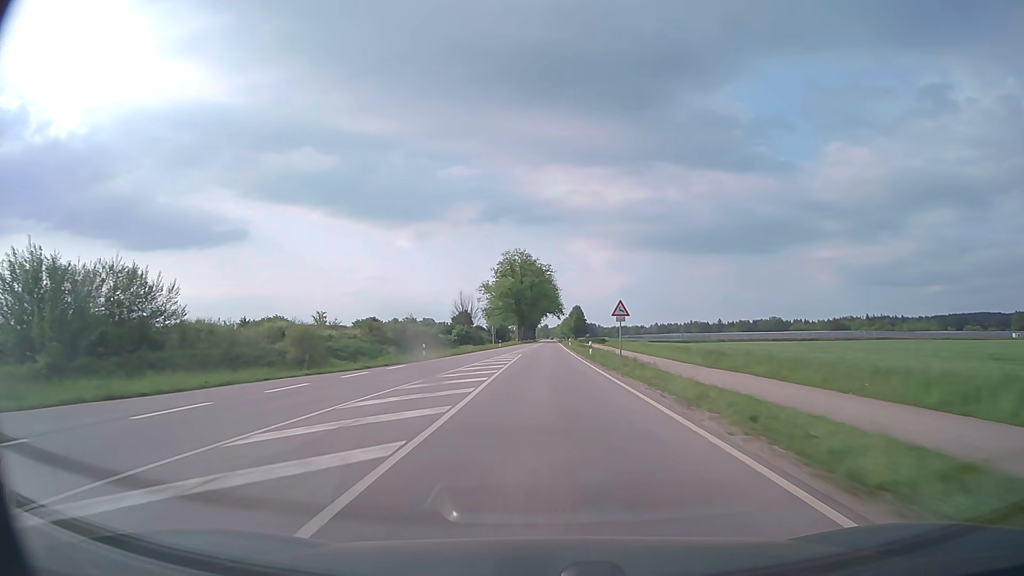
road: secondary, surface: asphalt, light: Day
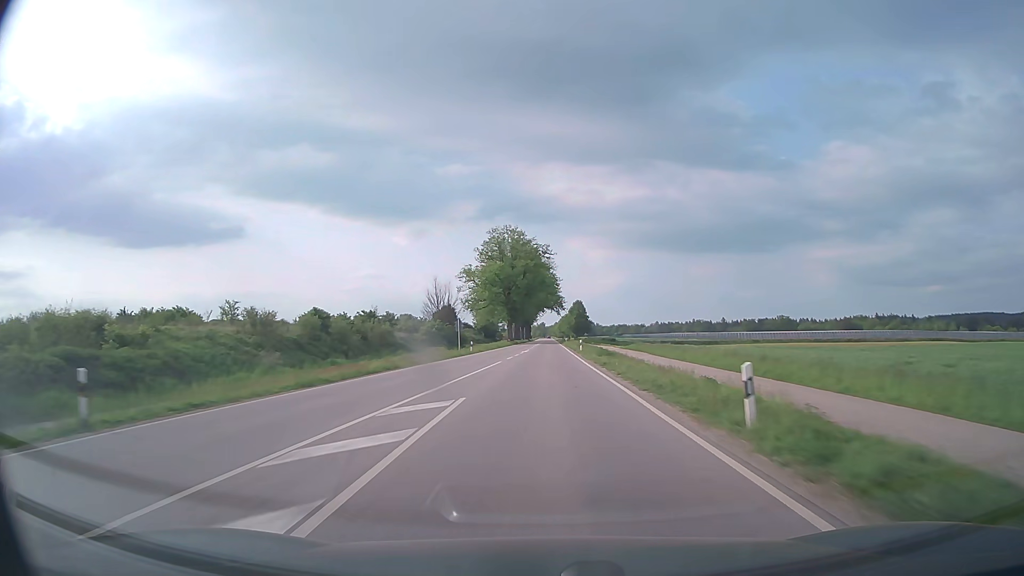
(0.0, +32.6) m; 0°
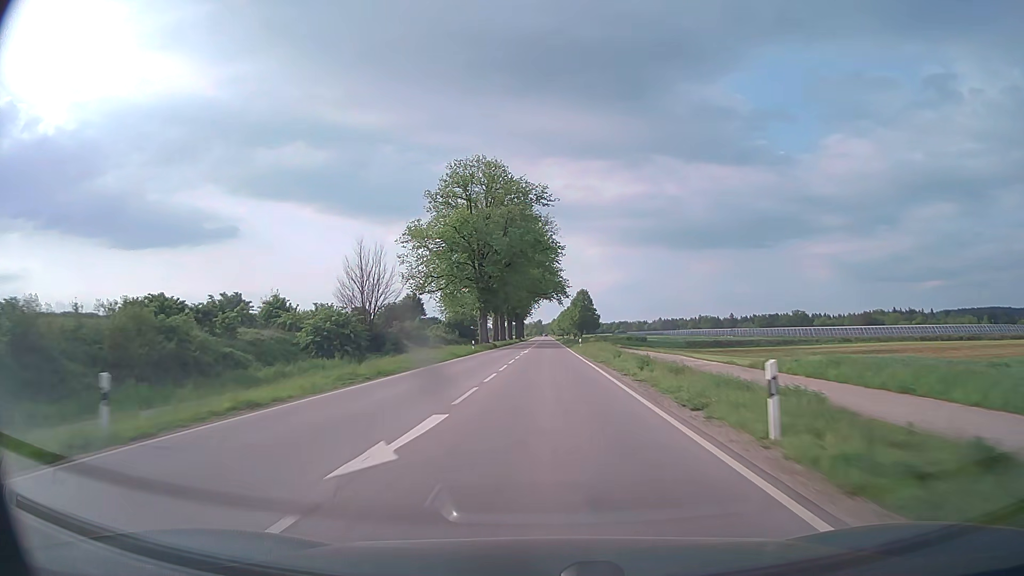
(+0.2, +49.0) m; 0°
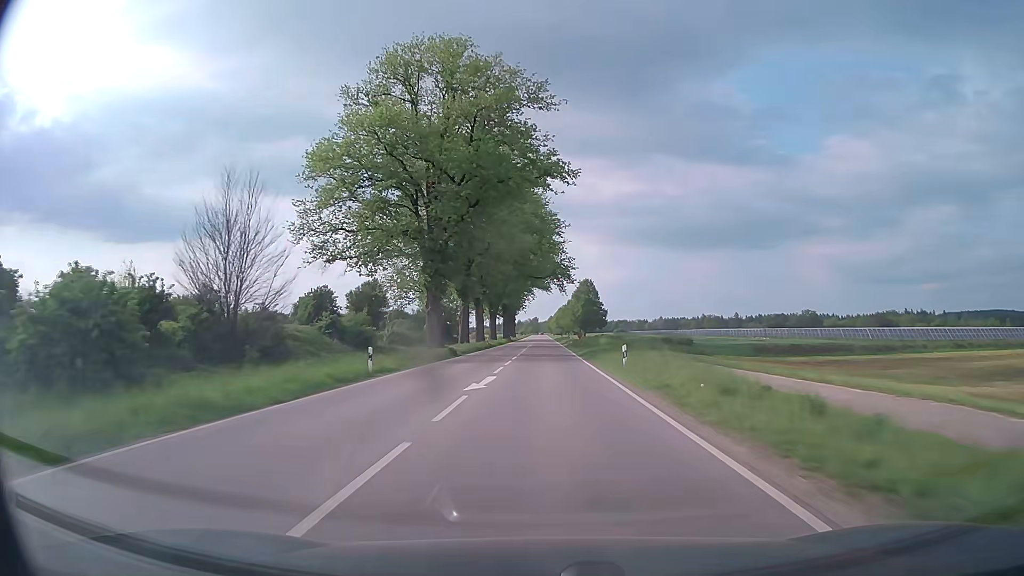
(+0.1, +32.7) m; 0°
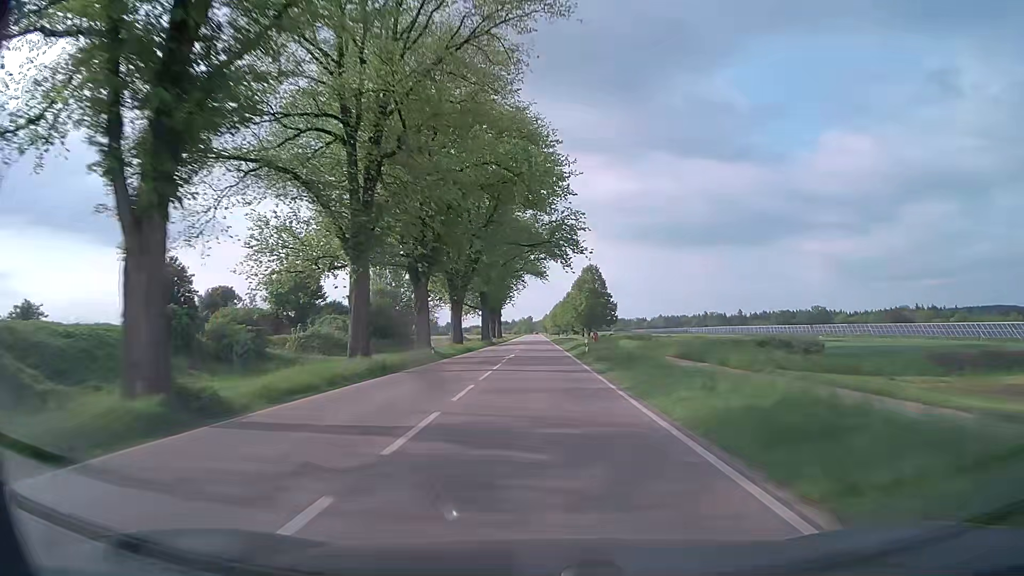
(+0.1, +32.7) m; 0°
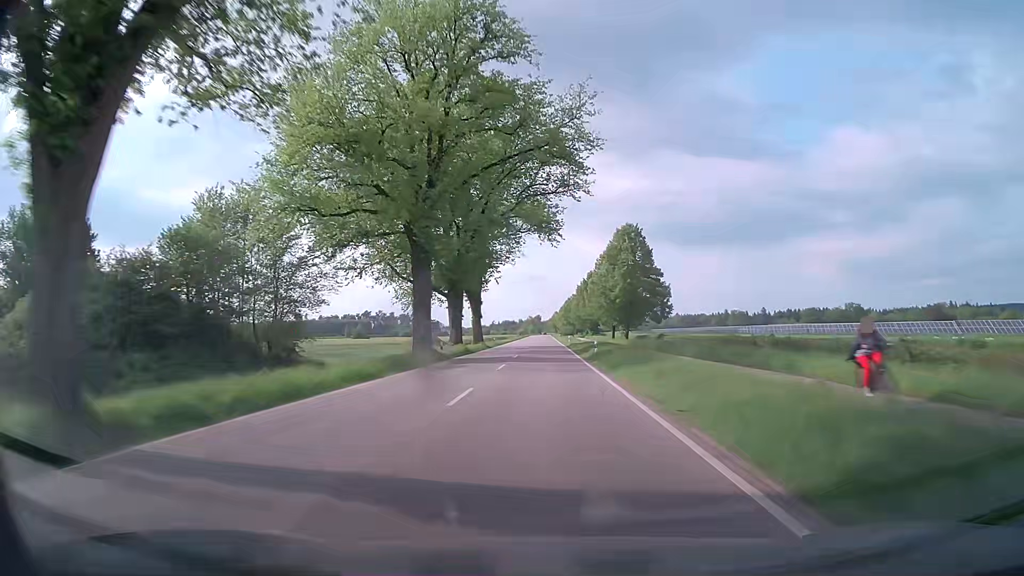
(-0.2, +49.0) m; -1°
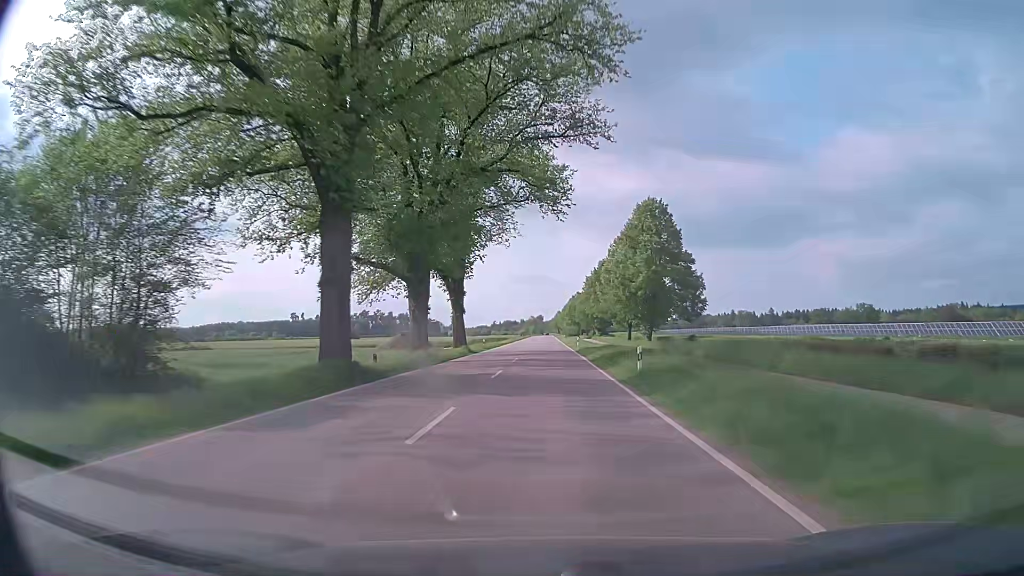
(-0.1, +16.3) m; -1°
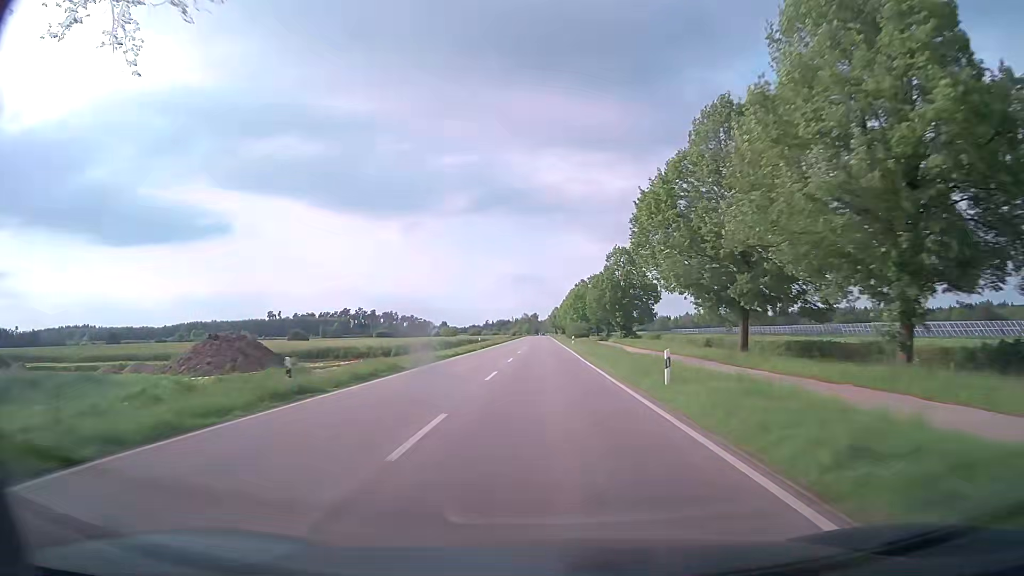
(+0.5, +49.0) m; +1°
(0, +10) (0, +20) (0, +30) (0, +40) (0, +50) (0, +60) (0, +70) (0, +80) (0, +90) (0, +100) m
